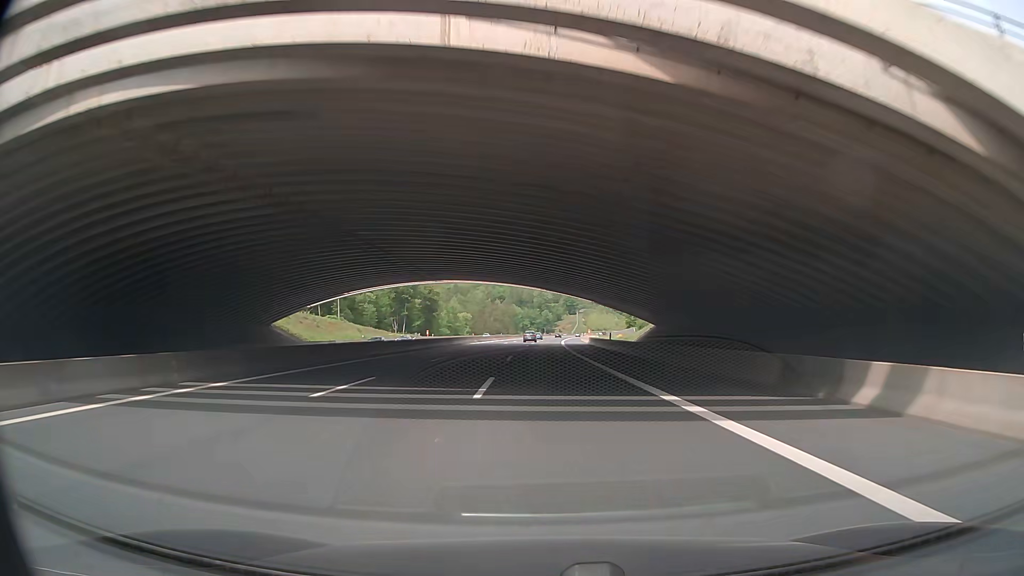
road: motorway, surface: asphalt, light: Day
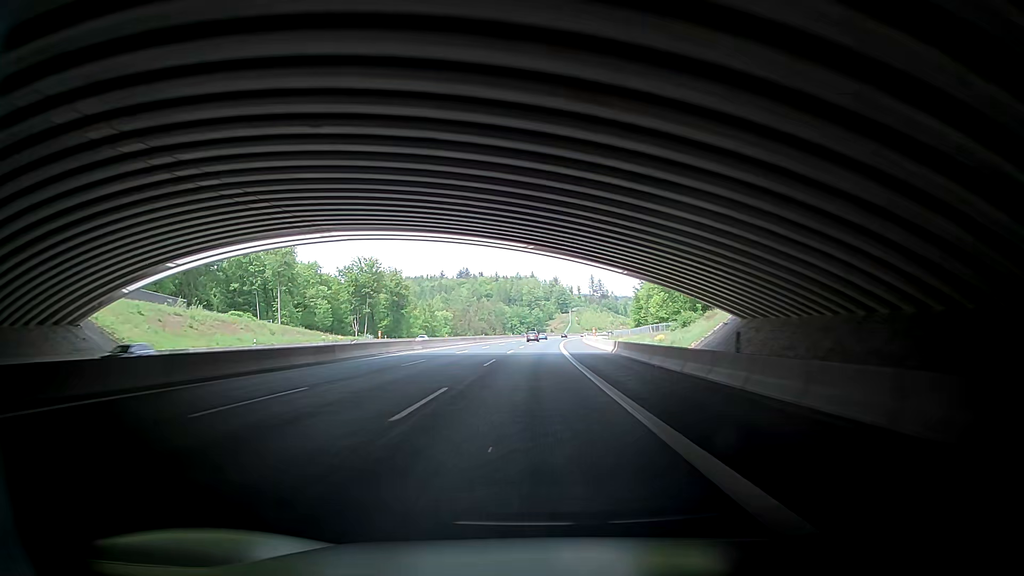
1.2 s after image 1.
(-0.5, +39.1) m; -1°
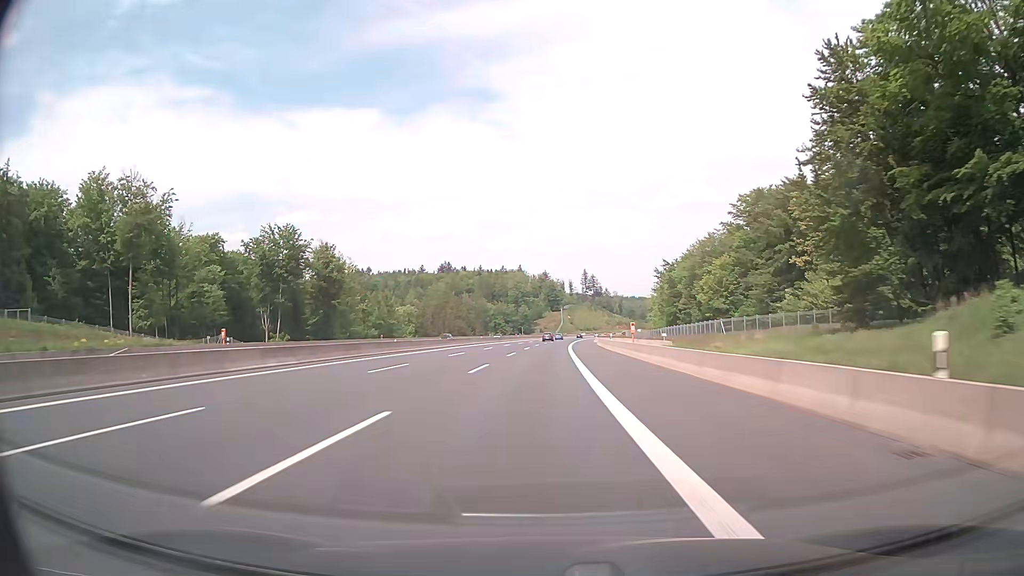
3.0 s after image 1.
(+0.5, +58.6) m; +3°
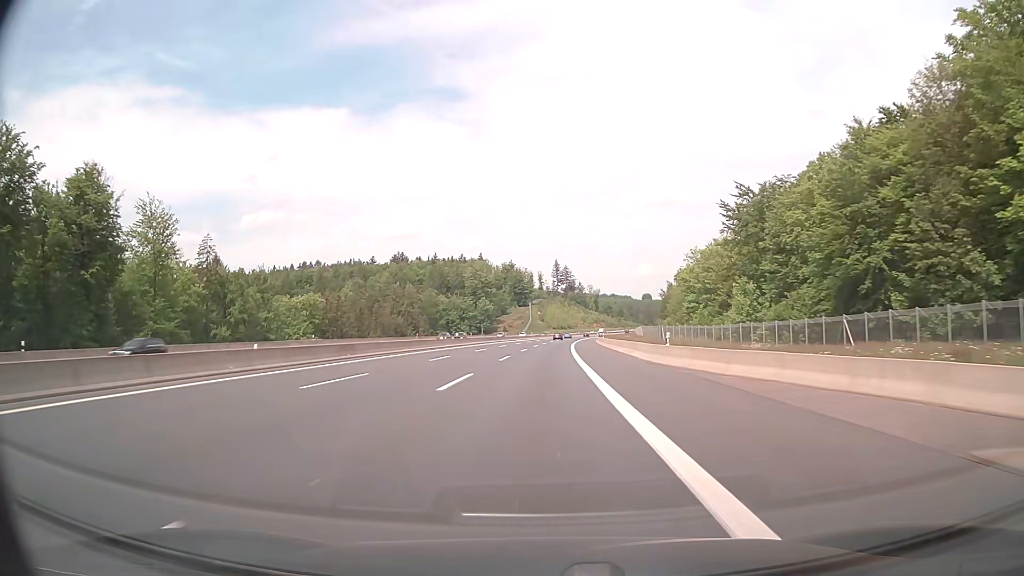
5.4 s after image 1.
(+2.1, +78.0) m; +3°
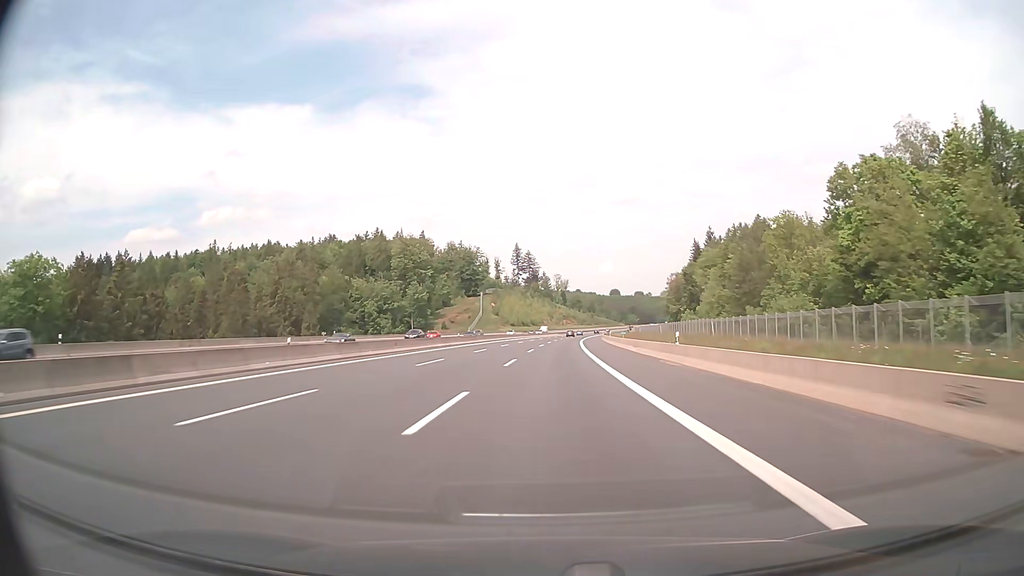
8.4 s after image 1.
(+2.4, +95.7) m; +3°
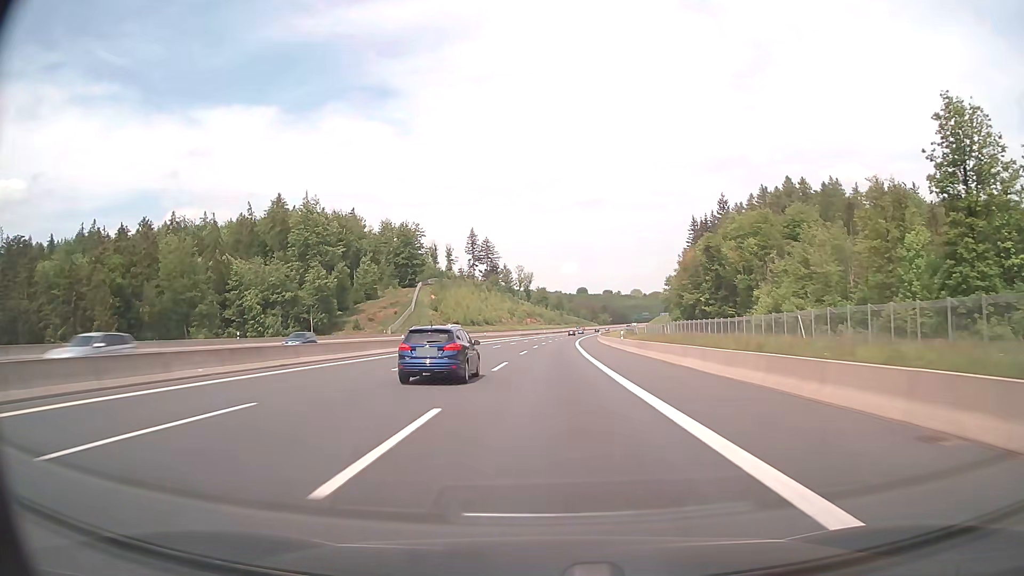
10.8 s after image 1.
(+2.2, +74.3) m; +3°
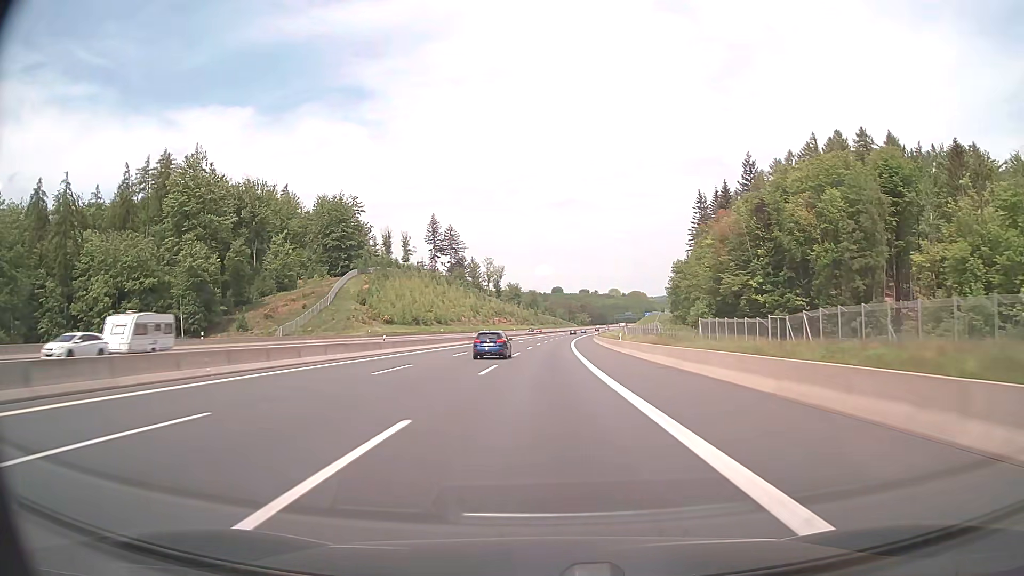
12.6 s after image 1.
(+1.1, +54.5) m; +2°
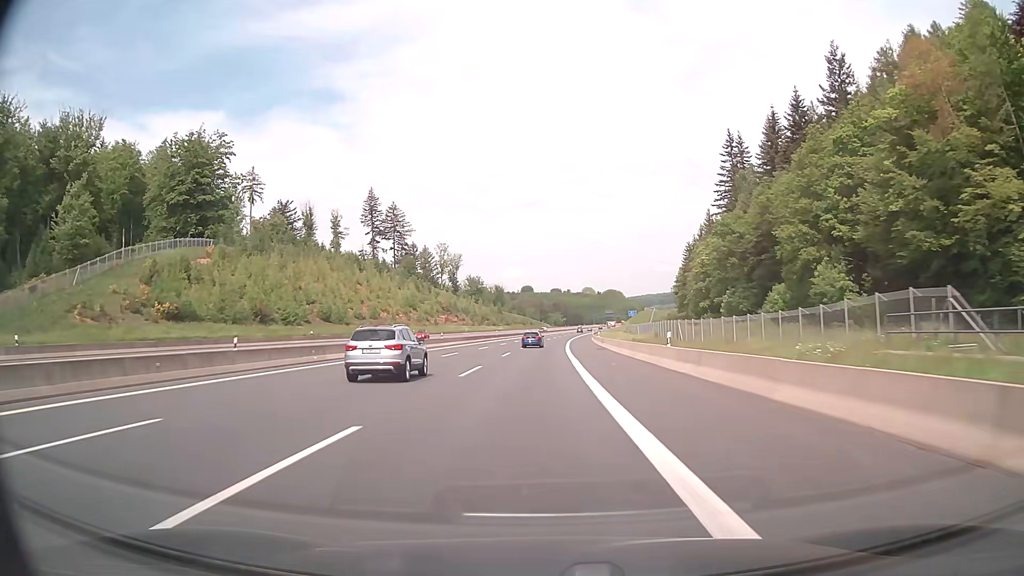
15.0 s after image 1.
(+1.7, +71.8) m; +3°
(0, +10) (0, +20) (0, +30) (0, +40) (0, +50) (+1, +60) (+1, +70) (+1, +80) (+2, +90) (+2, +100) m
